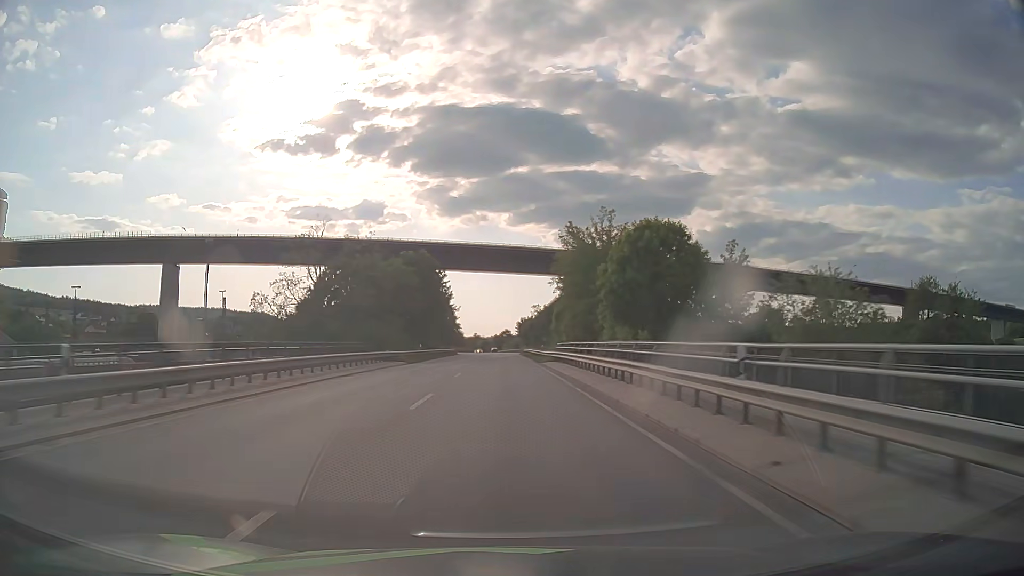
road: primary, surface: asphalt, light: Day
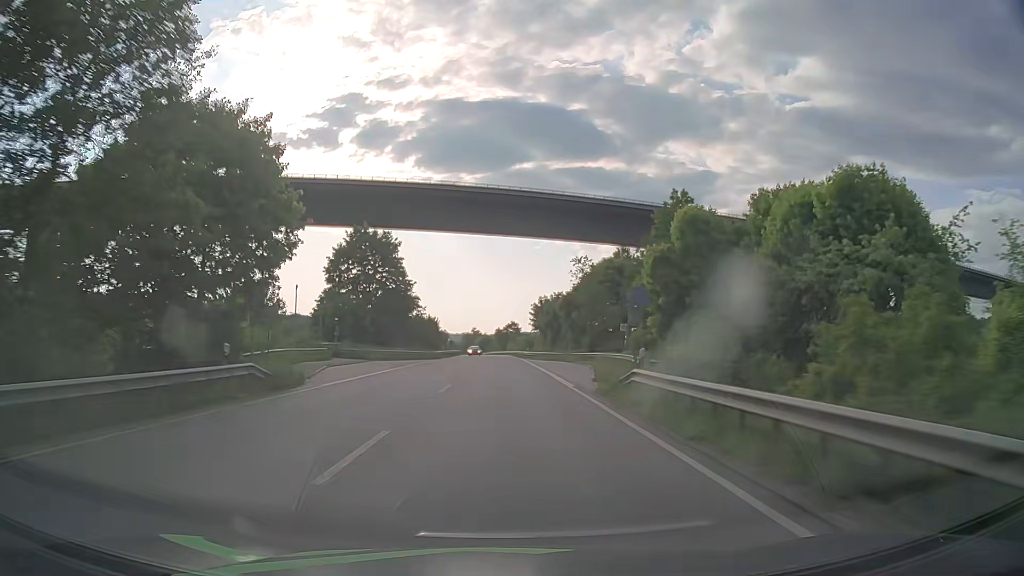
(-0.4, +79.3) m; -1°
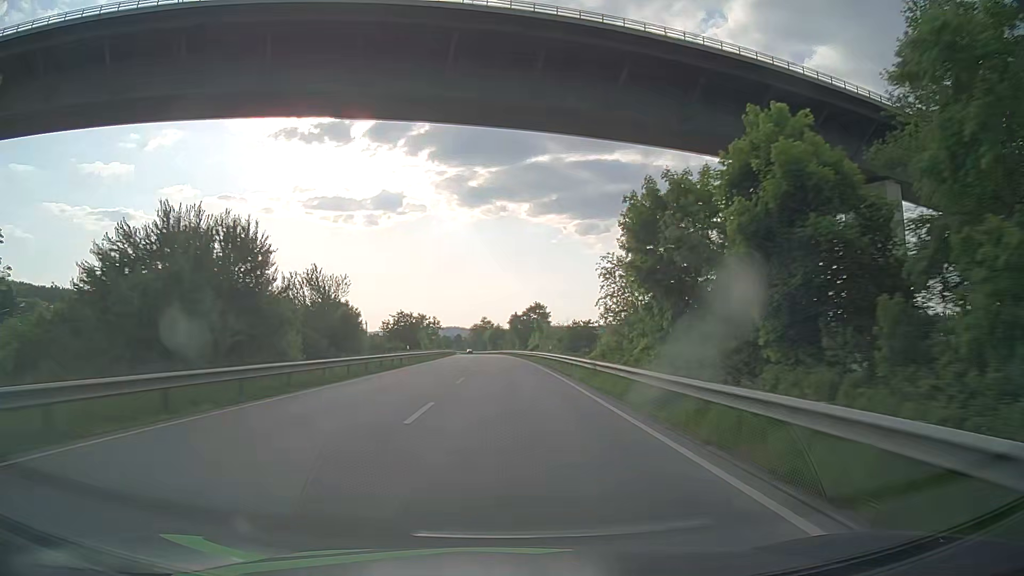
(-0.3, +79.4) m; -1°
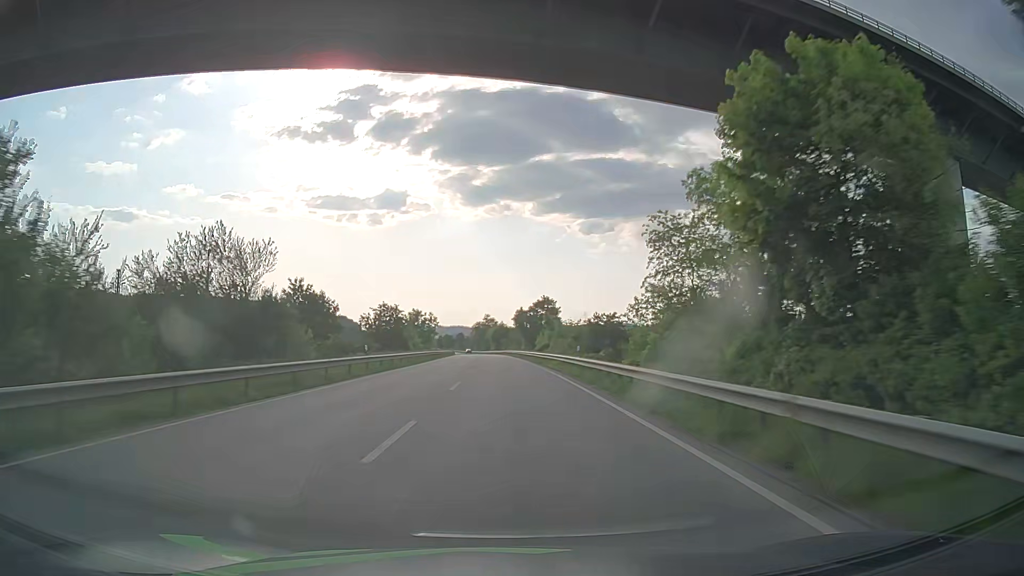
(-0.1, +15.9) m; 0°
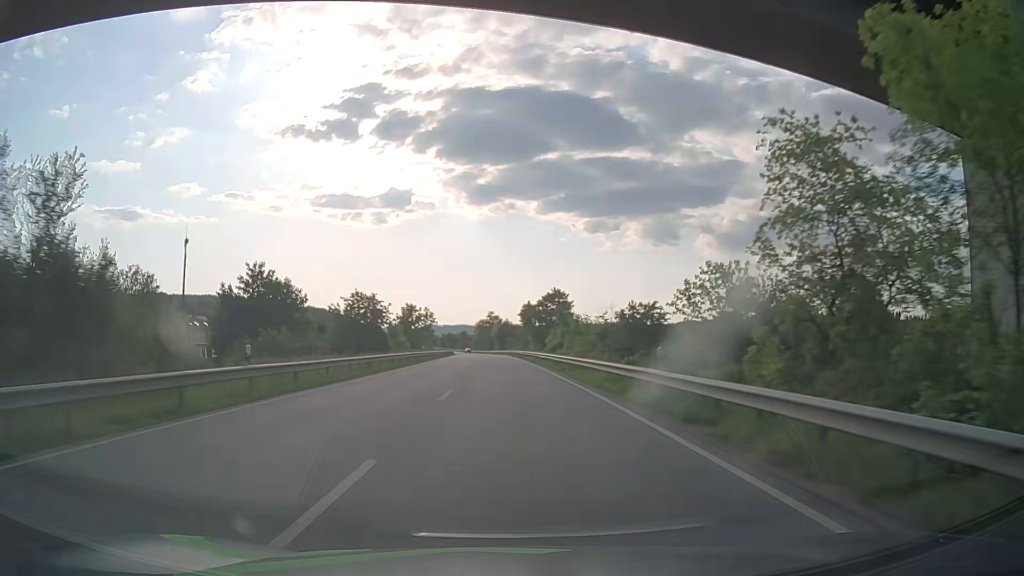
(0.0, +15.9) m; 0°
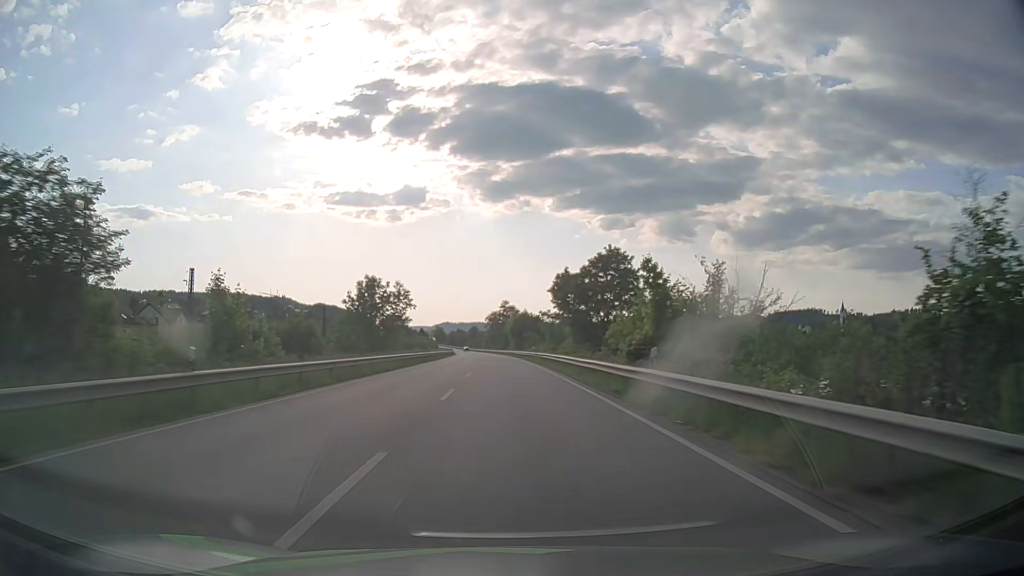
(-0.5, +47.6) m; -1°
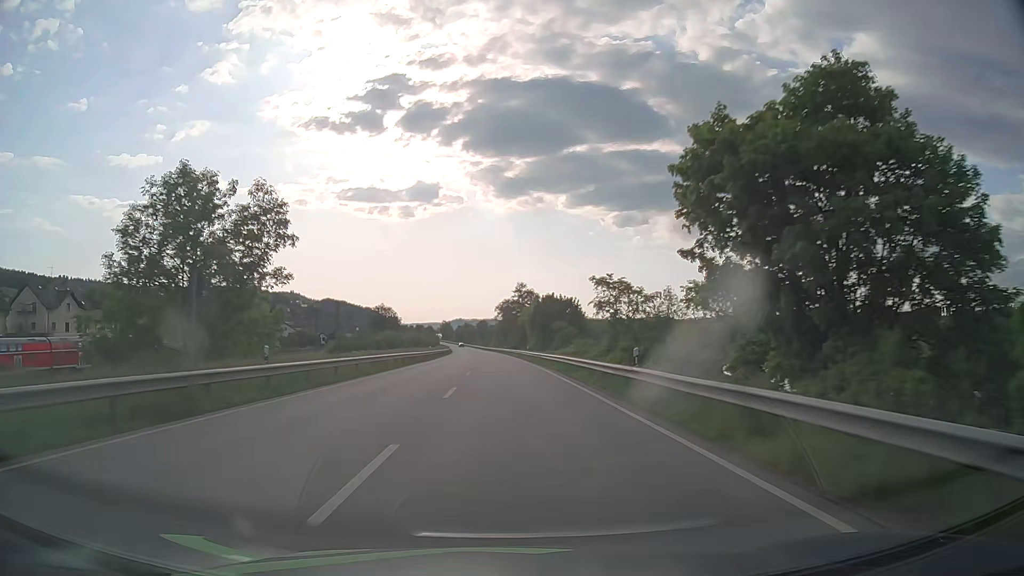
(-0.5, +47.6) m; -1°
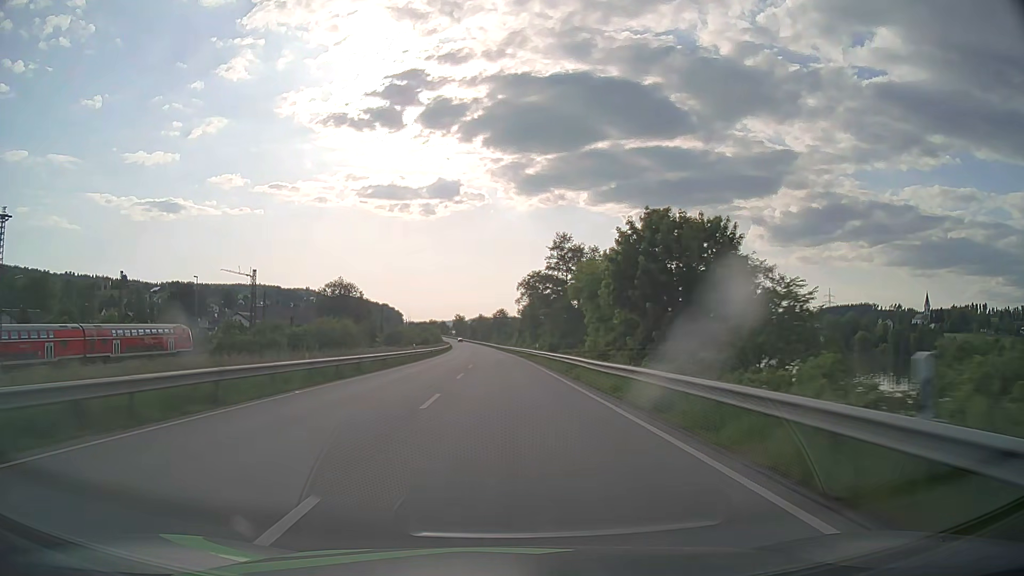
(-0.9, +63.5) m; -2°
(0, +10) (0, +20) (0, +30) (-1, +40) (-1, +50) (-1, +60) (-1, +70) (-2, +80) (-2, +90) (-3, +100) m
